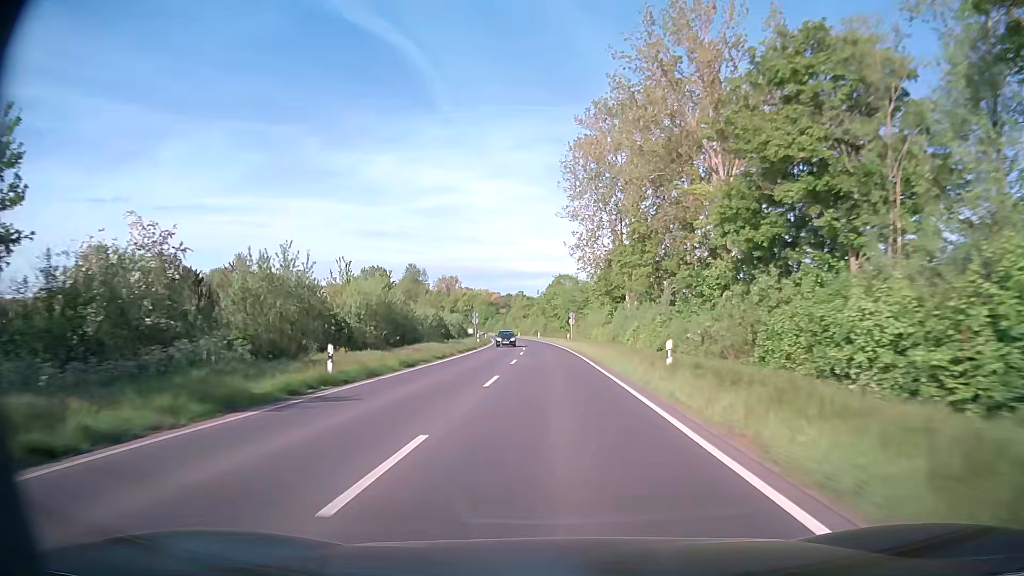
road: secondary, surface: asphalt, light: Day
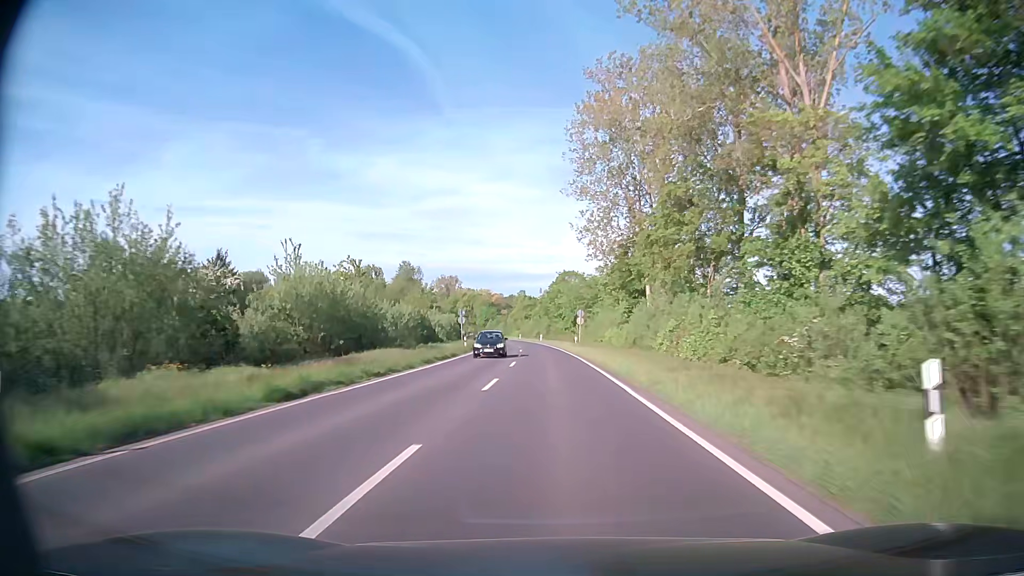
(0.0, +12.8) m; 0°
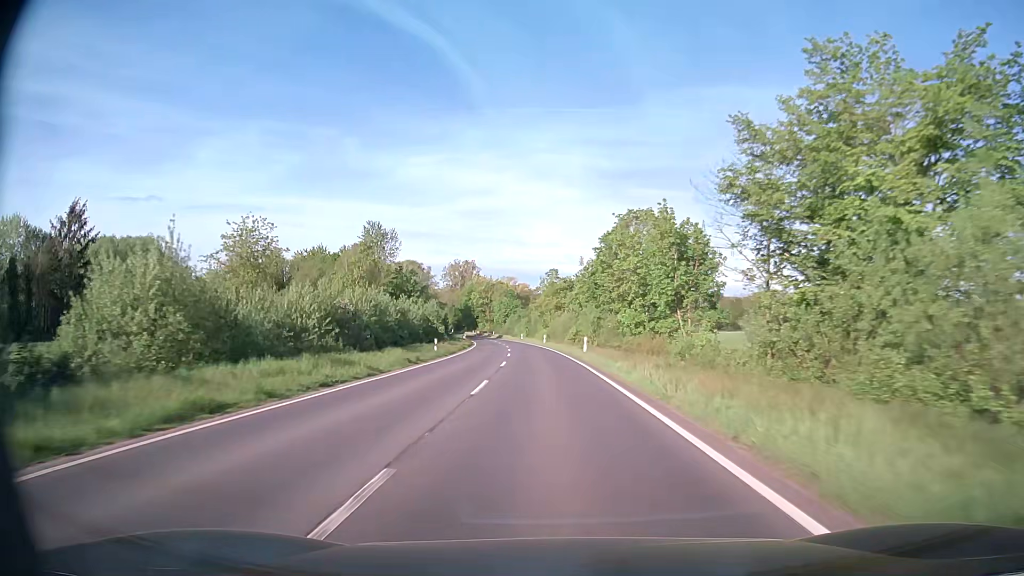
(-1.7, +63.5) m; -3°
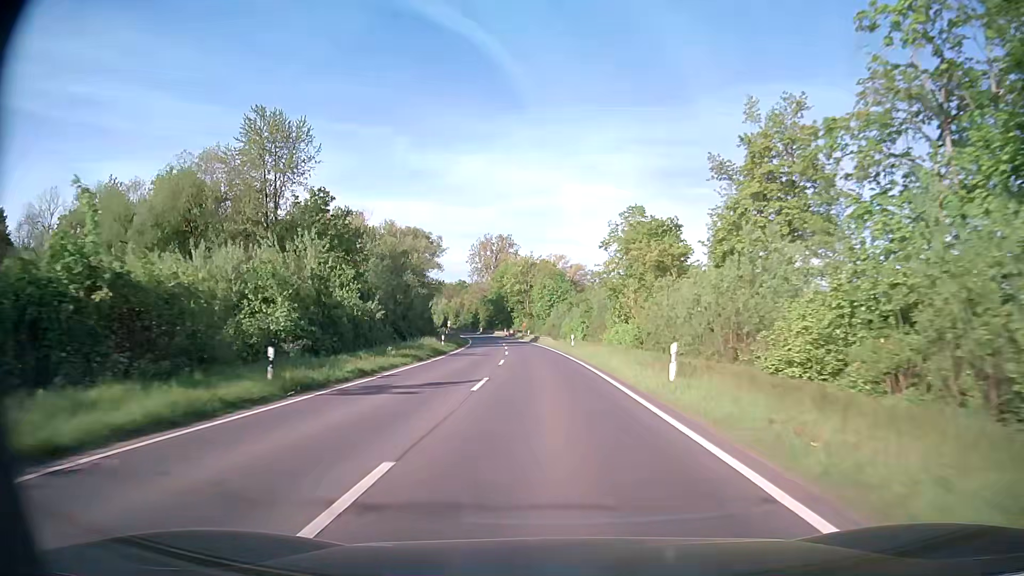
(-2.5, +63.3) m; -5°
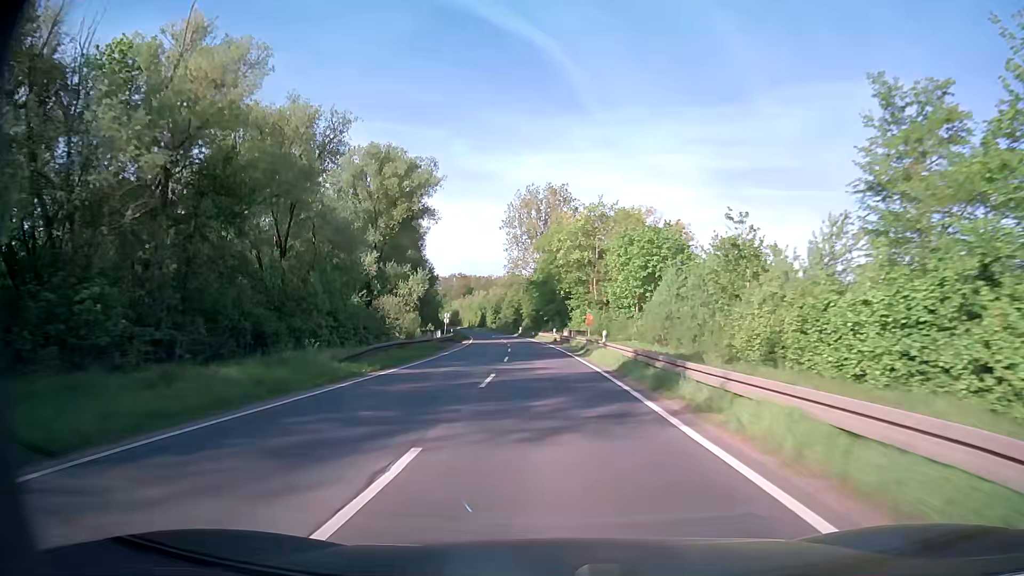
(-2.9, +63.2) m; -5°
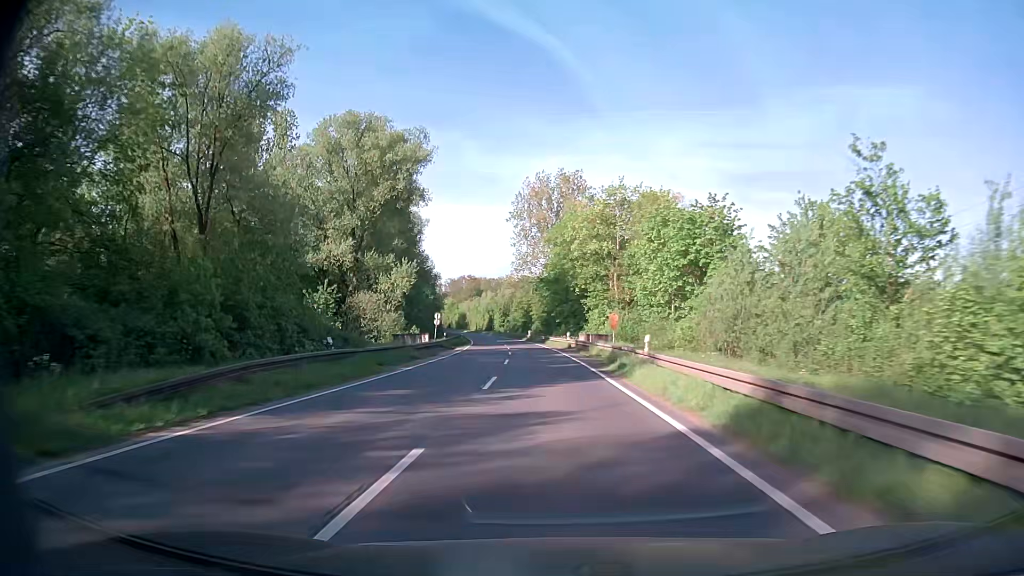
(-0.2, +12.7) m; -1°
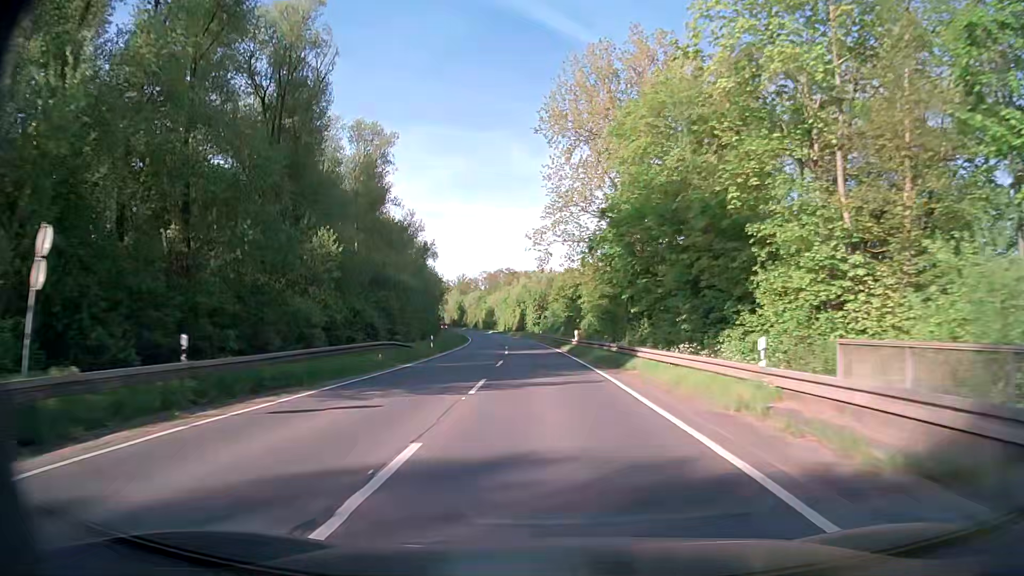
(-1.7, +50.6) m; -4°
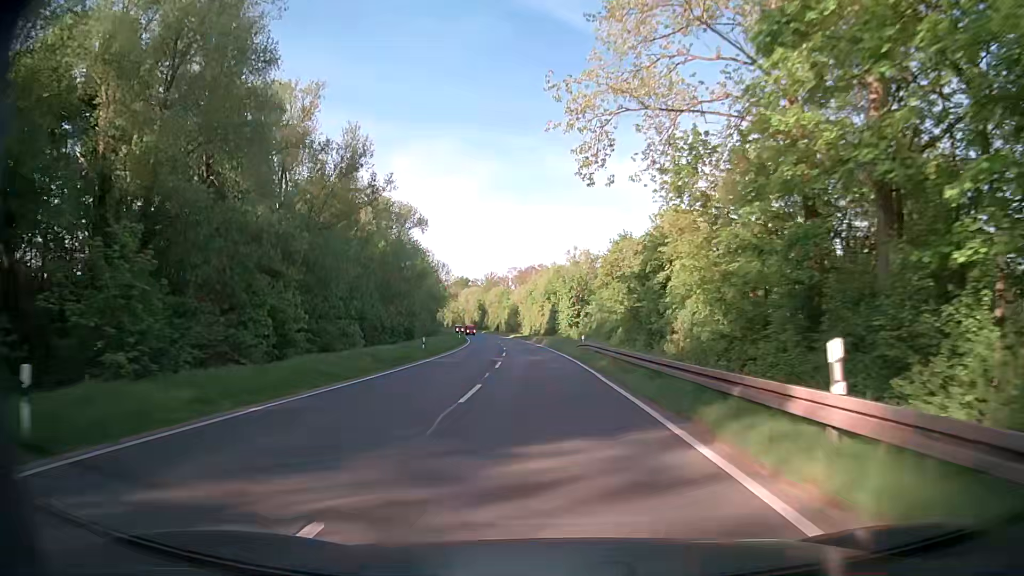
(-0.9, +37.9) m; -2°
(0, +10) (-1, +20) (-1, +30) (-2, +40) (-3, +50) (-4, +60) (-5, +70) (-6, +80) (-7, +90) (-9, +100) m
